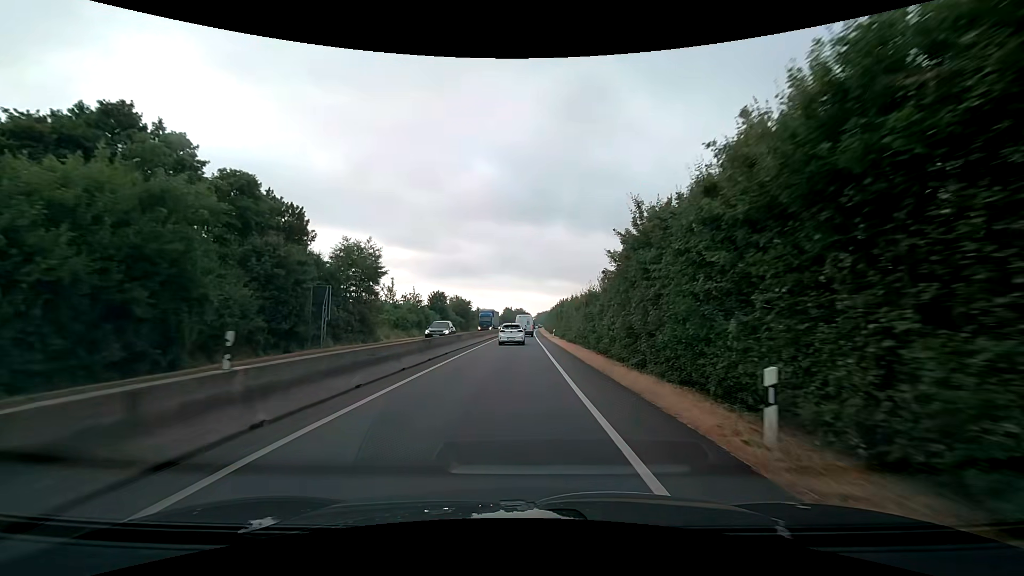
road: trunk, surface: asphalt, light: Day
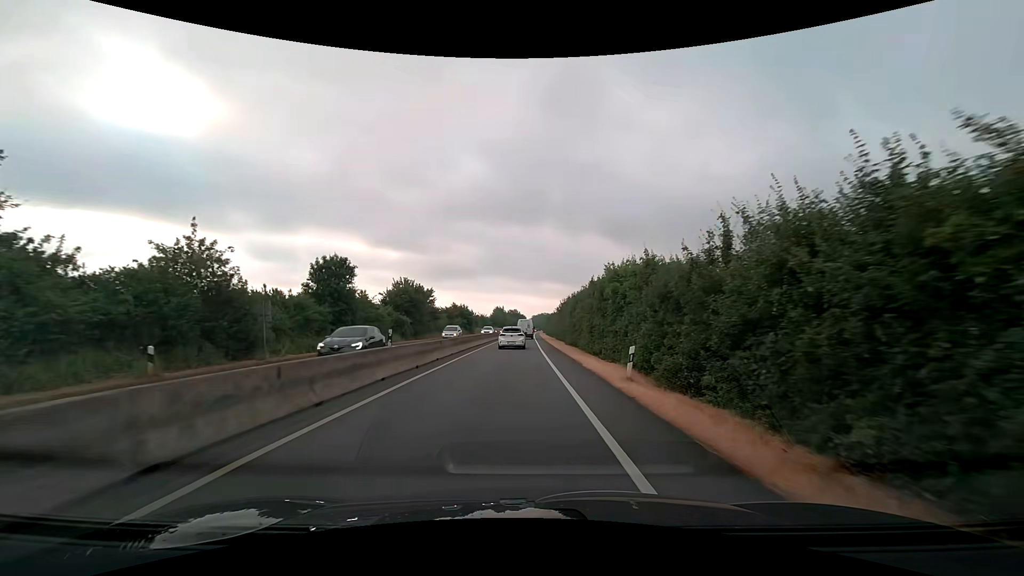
(+0.3, +42.0) m; +1°
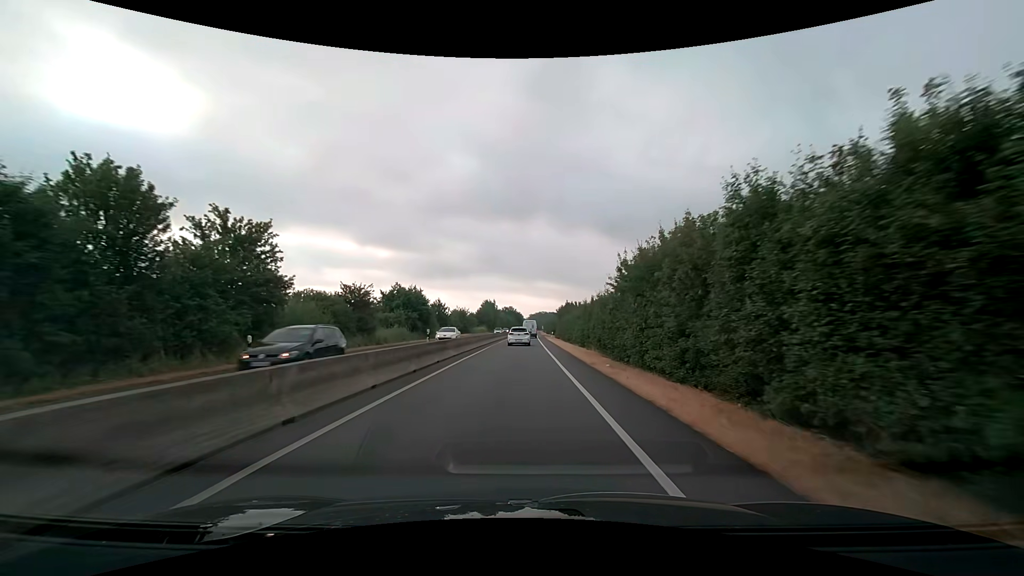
(0.0, +46.2) m; 0°
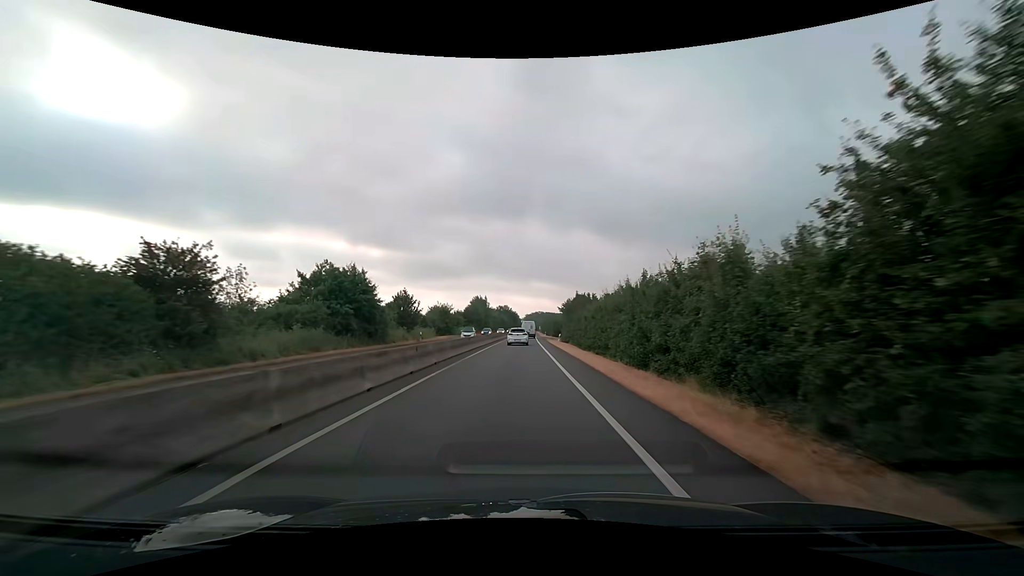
(+0.1, +20.7) m; 0°
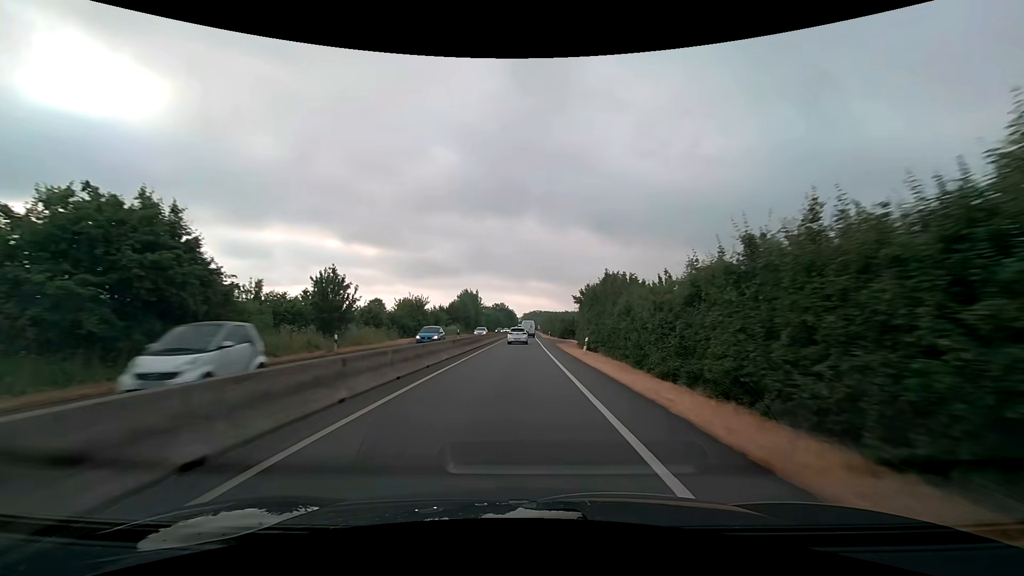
(+0.1, +22.0) m; 0°
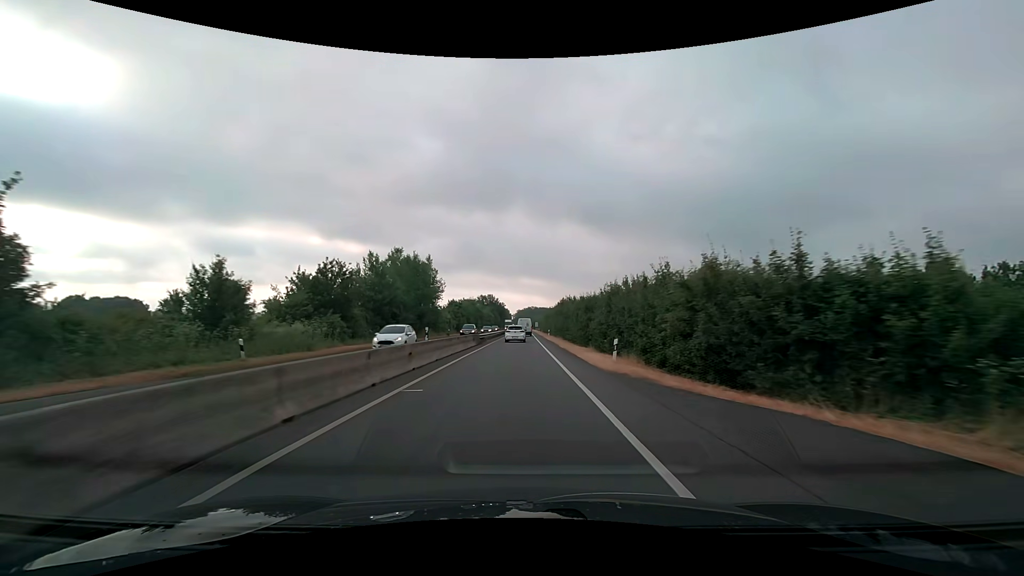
(+0.5, +58.4) m; +1°
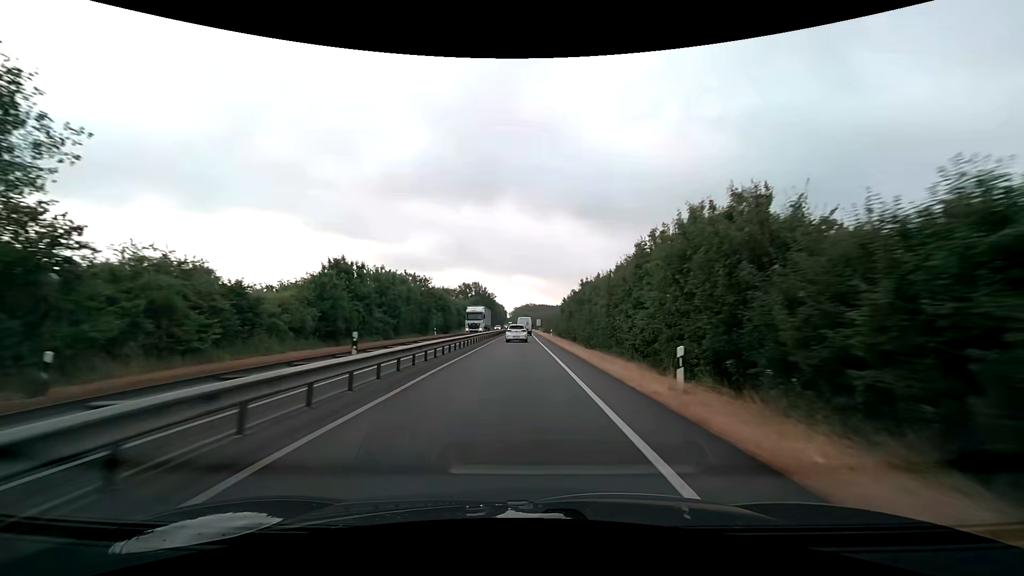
(+0.1, +59.0) m; 0°
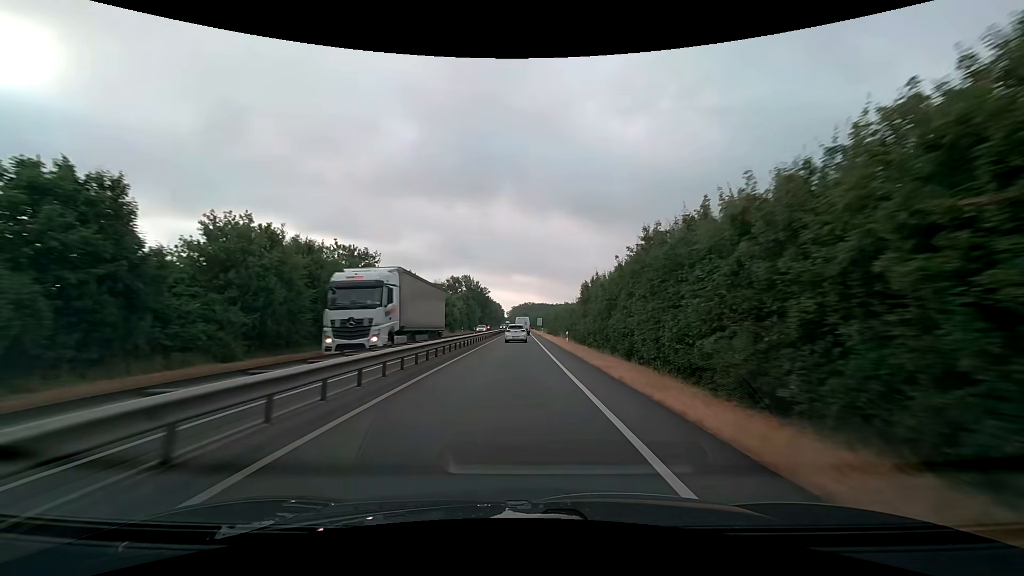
(+0.1, +23.3) m; 0°
(0, +10) (0, +20) (0, +30) (0, +40) (0, +50) (0, +60) (0, +70) (0, +80) (0, +90) (0, +100) m
